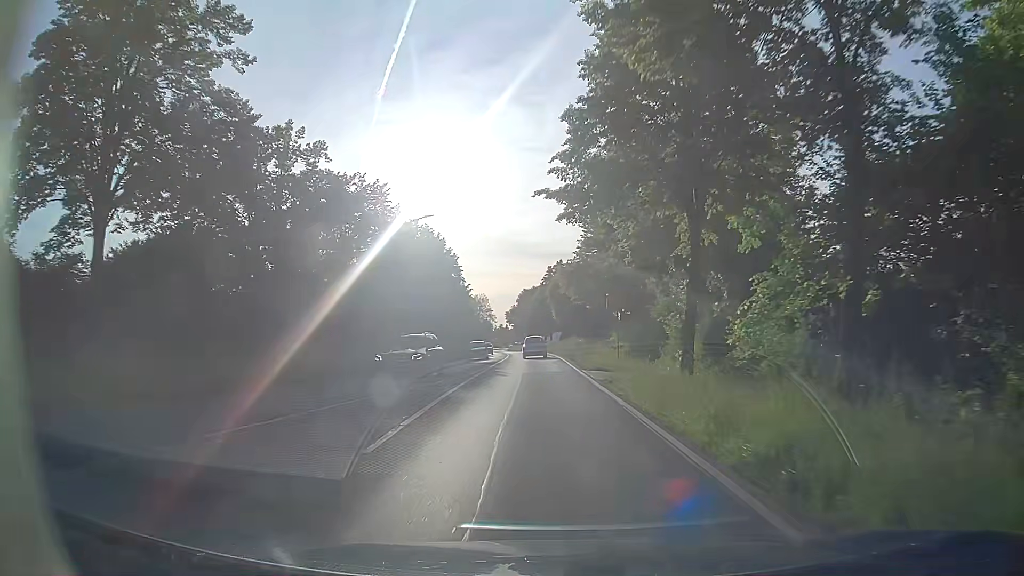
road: primary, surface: asphalt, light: Day
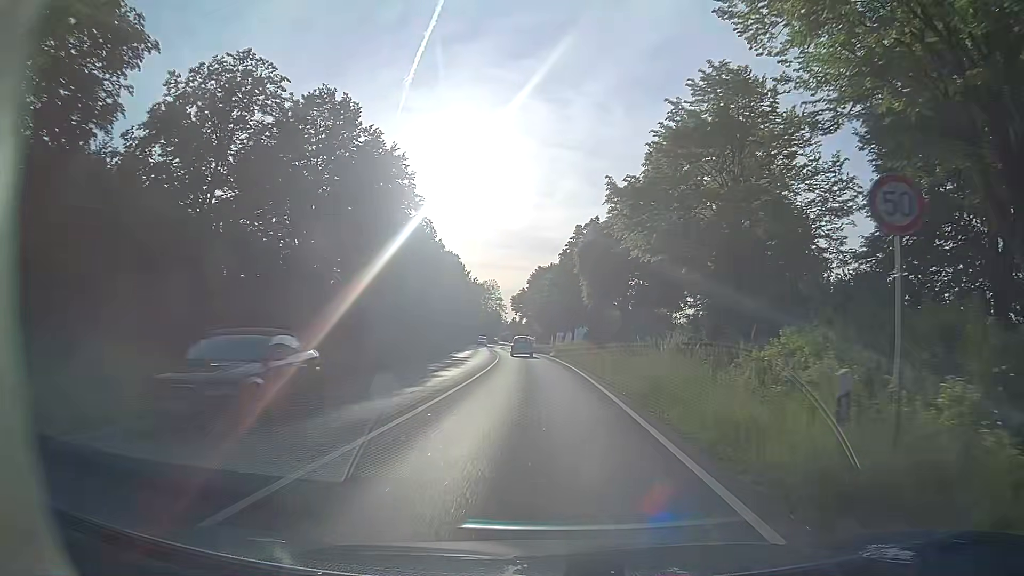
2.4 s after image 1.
(-0.1, +33.9) m; -1°
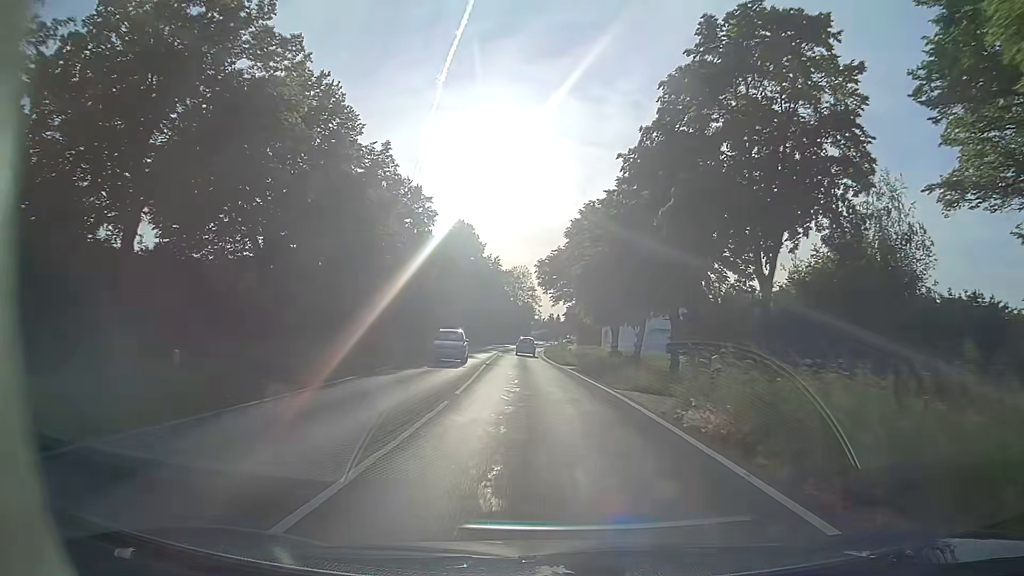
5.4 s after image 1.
(-0.9, +41.8) m; -3°
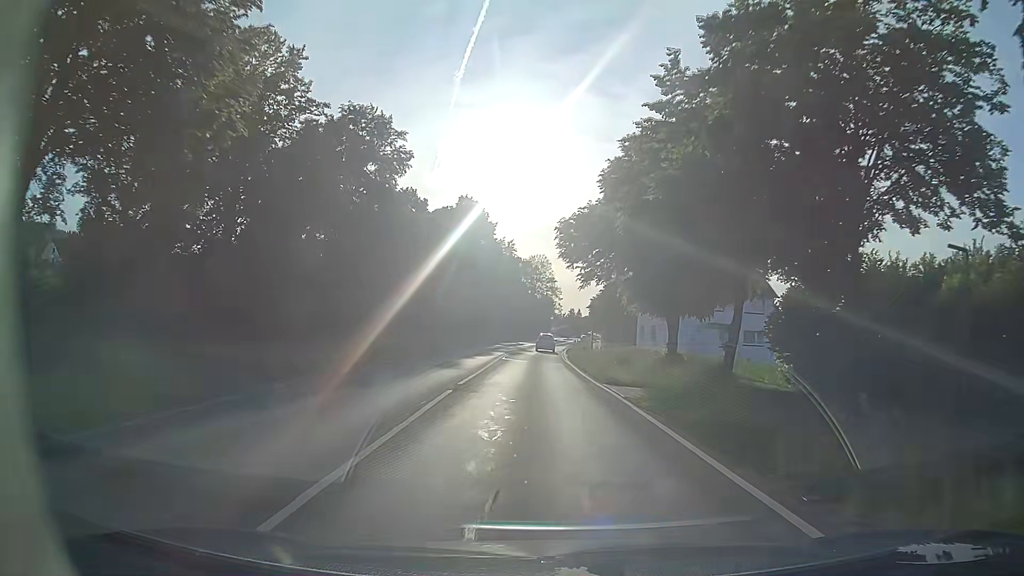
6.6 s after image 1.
(-0.2, +16.8) m; -1°
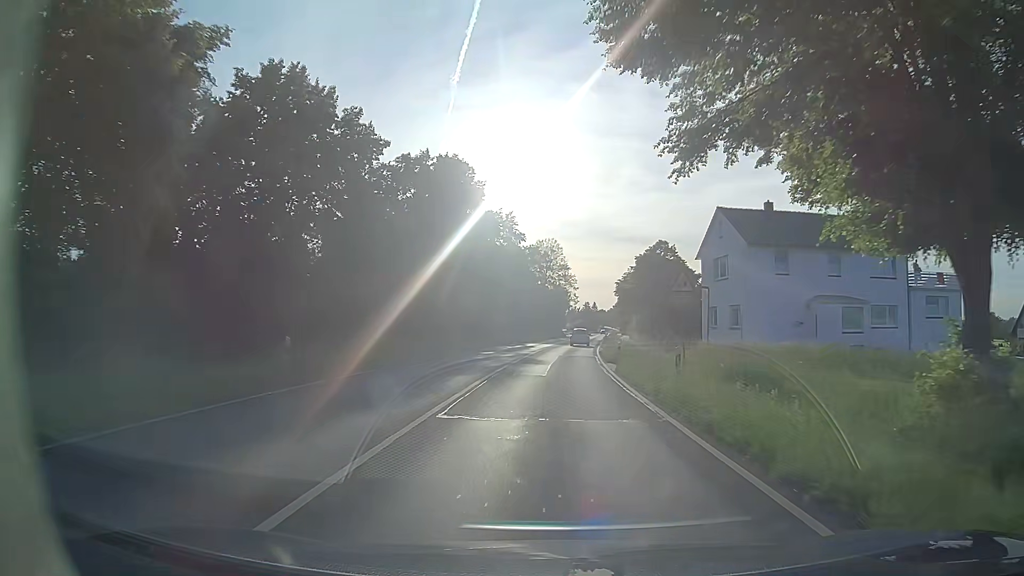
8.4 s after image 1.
(-0.5, +25.4) m; -2°
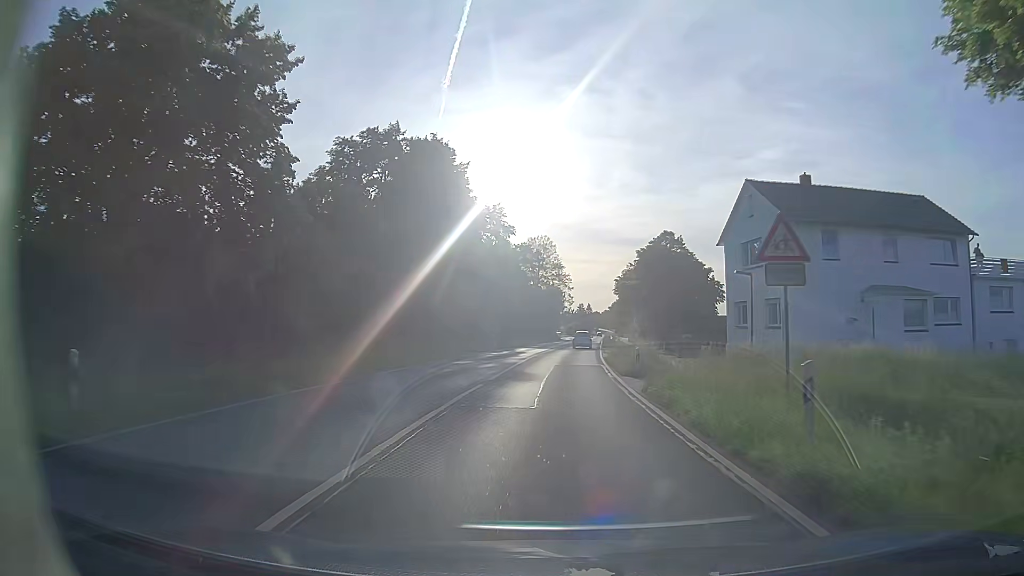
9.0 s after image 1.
(+0.1, +8.5) m; +1°
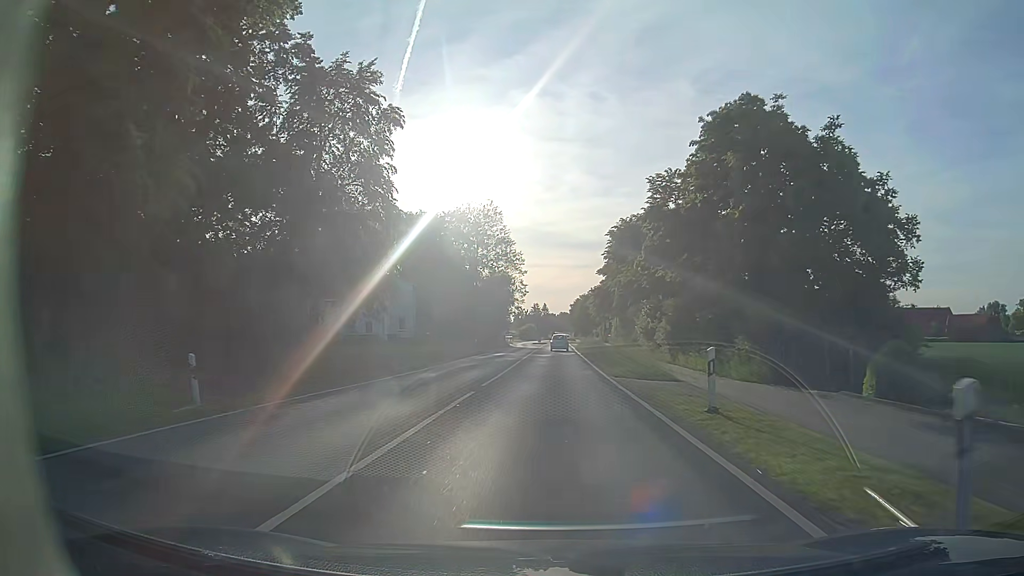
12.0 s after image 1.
(+1.3, +42.7) m; +4°
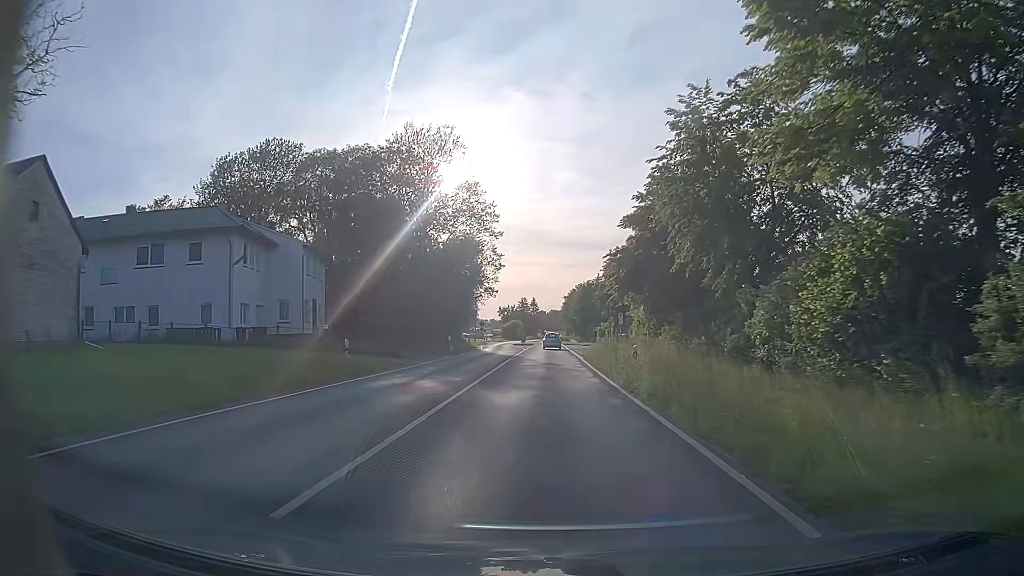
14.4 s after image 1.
(+0.4, +34.5) m; +1°
(0, +10) (0, +20) (0, +30) (0, +40) (0, +50) (0, +60) (0, +70) (0, +80) (0, +90) (0, +100) m
